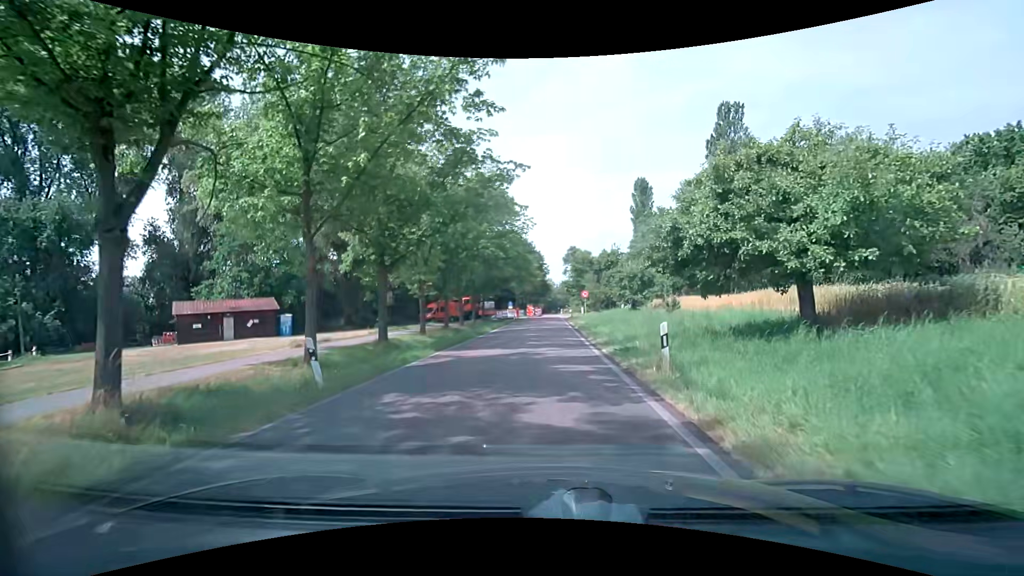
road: tertiary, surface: asphalt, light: Day
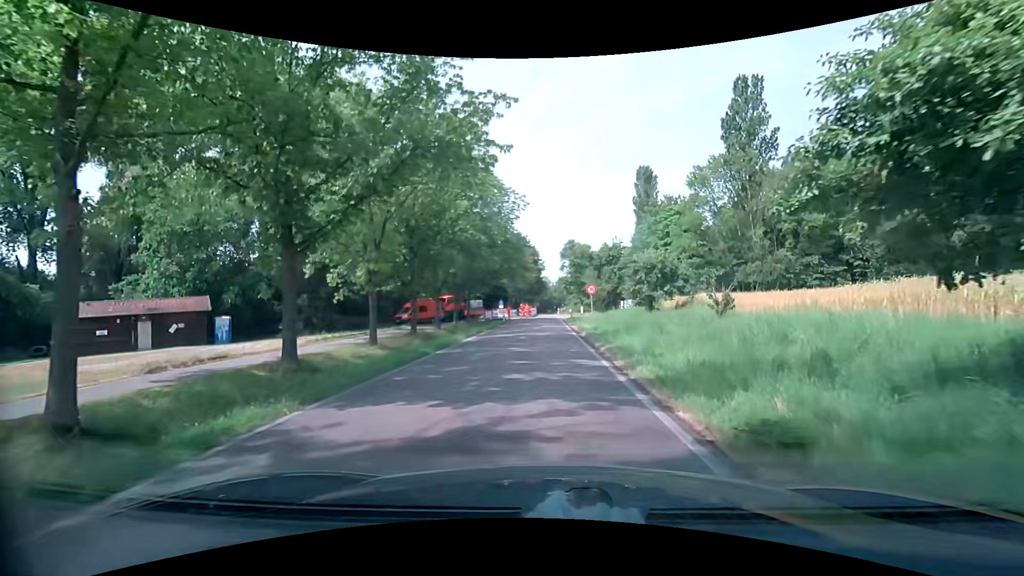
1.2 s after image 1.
(+0.1, +9.0) m; +1°
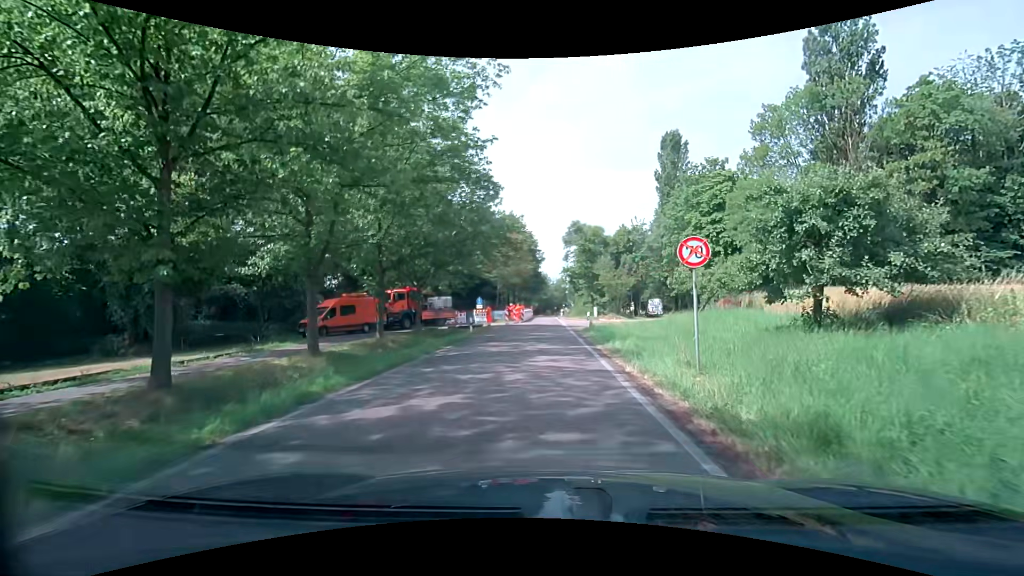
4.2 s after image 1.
(0.0, +21.7) m; 0°
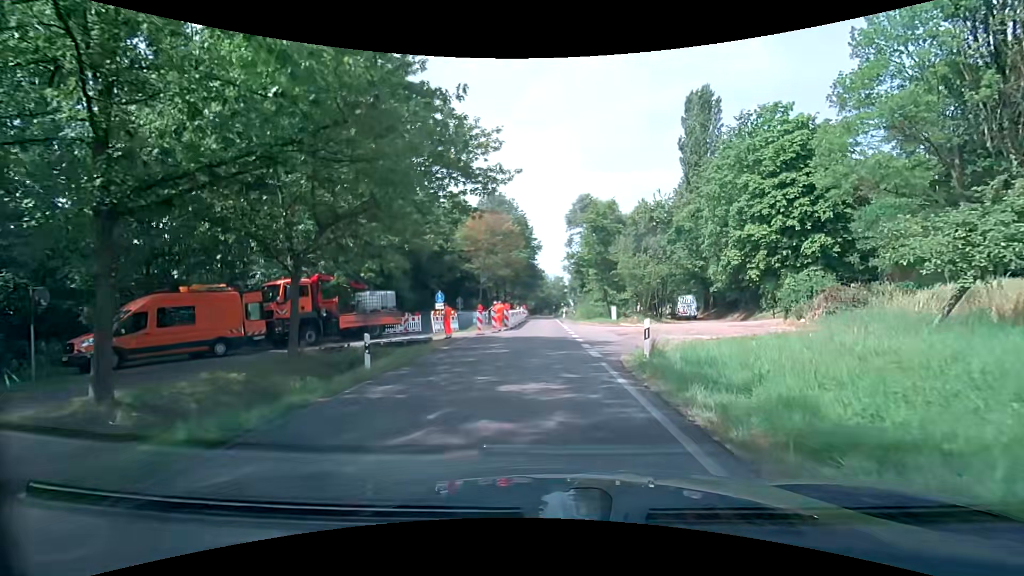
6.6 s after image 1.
(-0.1, +16.5) m; 0°
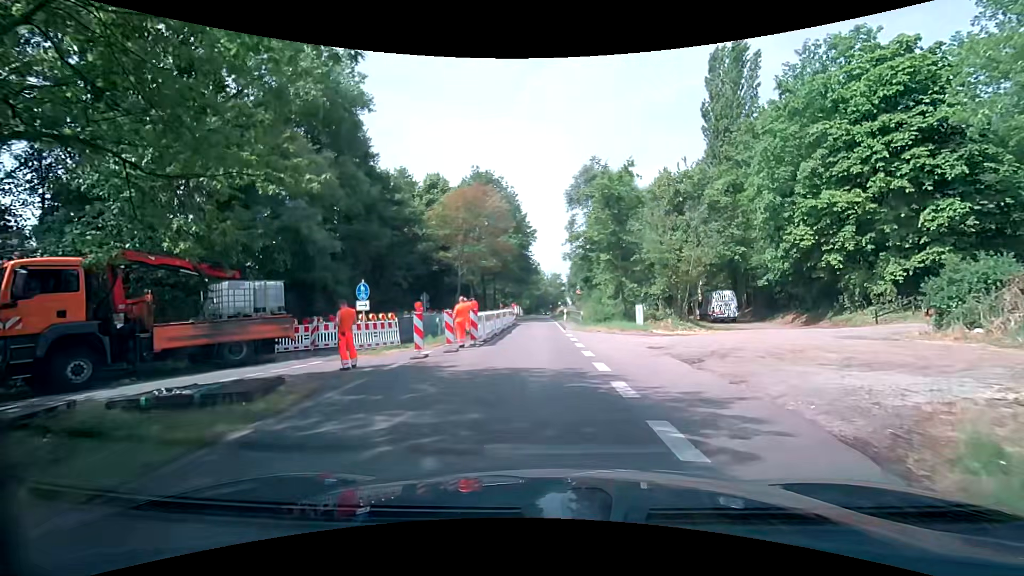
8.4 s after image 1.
(0.0, +11.9) m; -1°
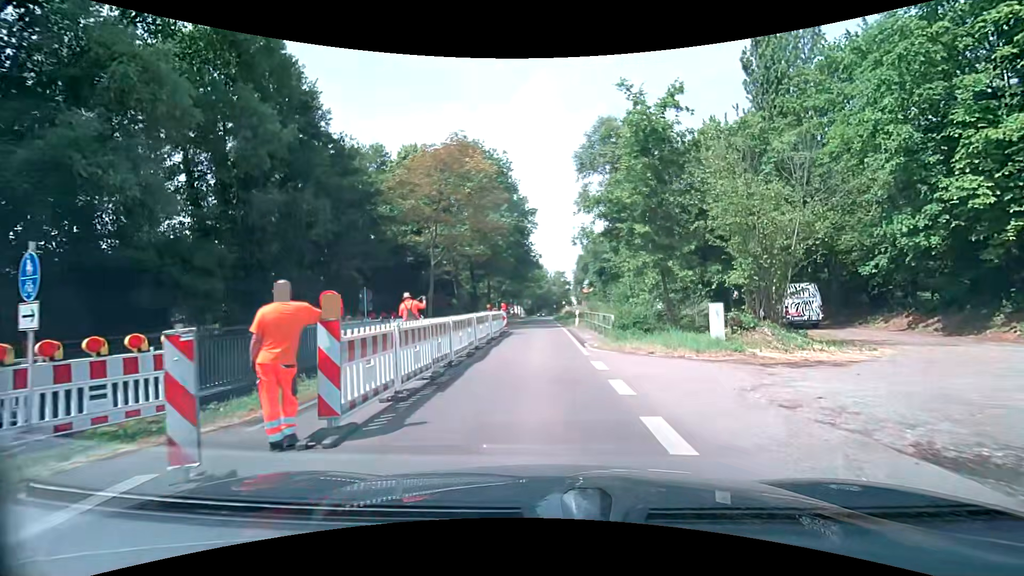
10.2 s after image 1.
(+0.2, +11.6) m; 0°
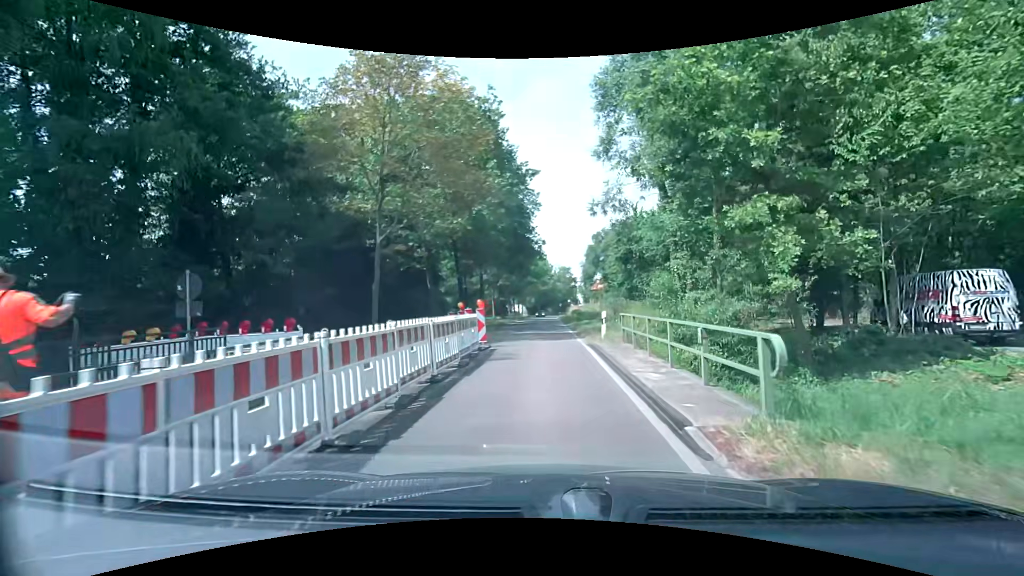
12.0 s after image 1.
(0.0, +11.2) m; 0°
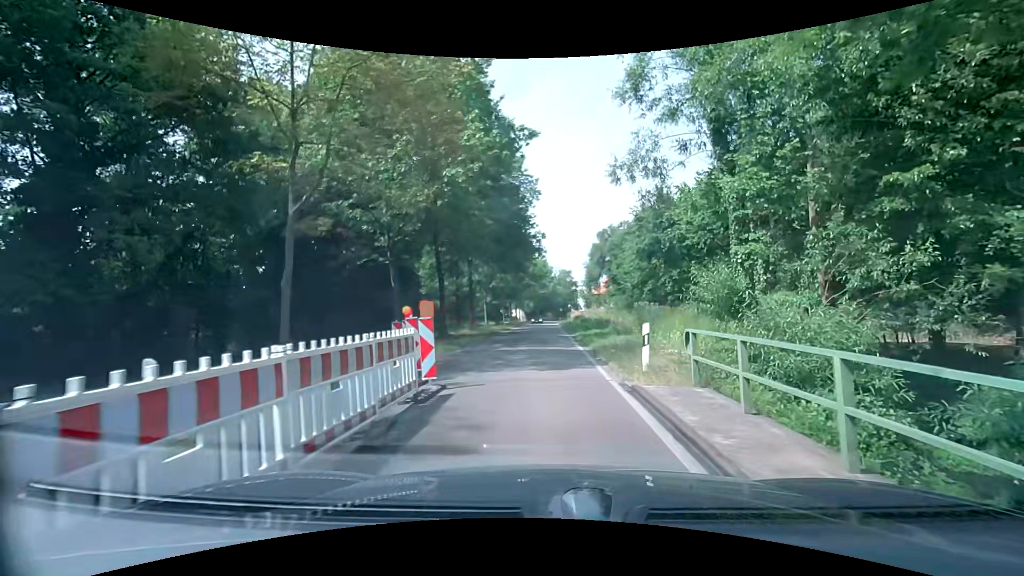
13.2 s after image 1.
(0.0, +7.4) m; 0°
